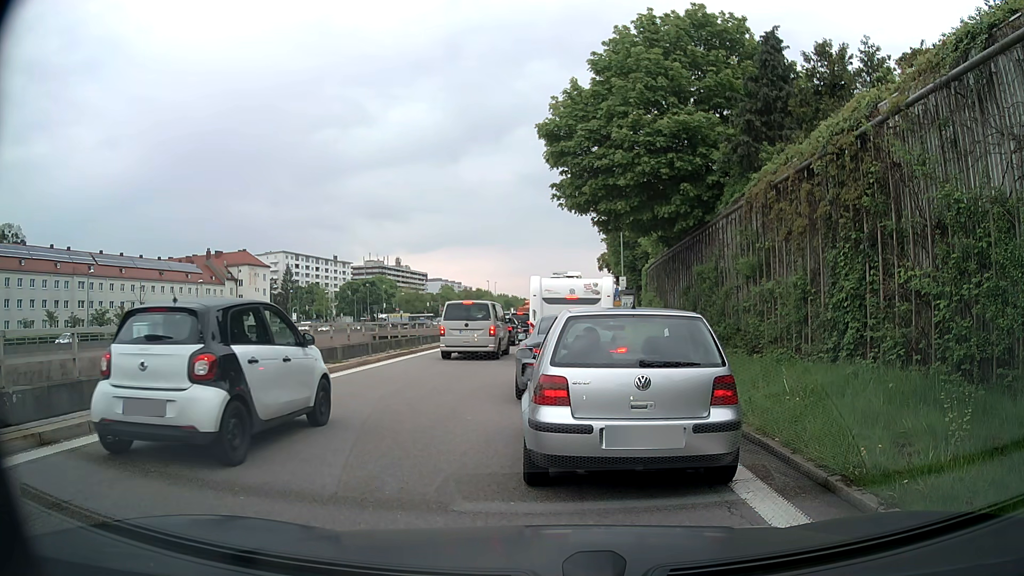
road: motorway_link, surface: asphalt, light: Day
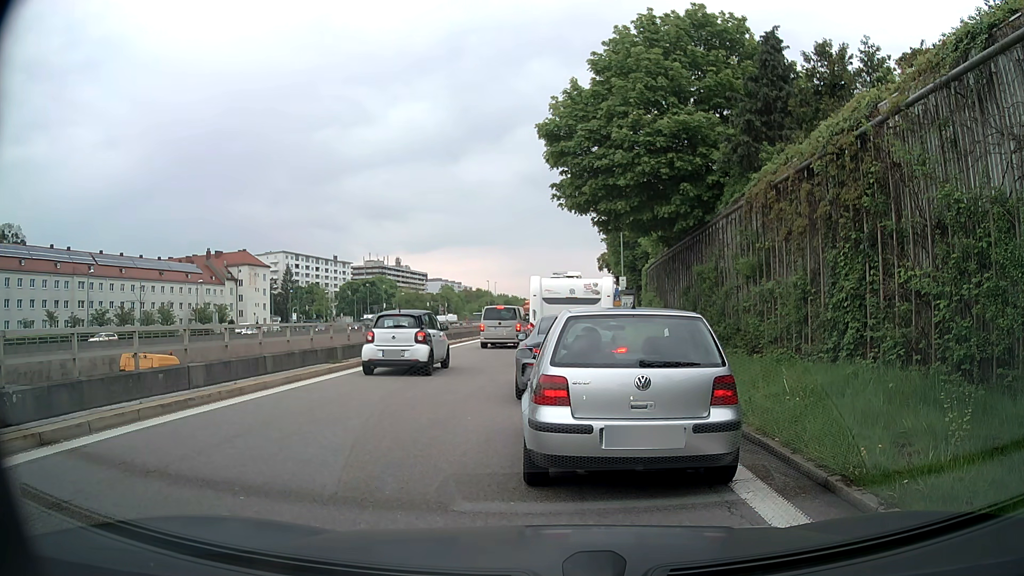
(0.0, 0.0) m; 0°
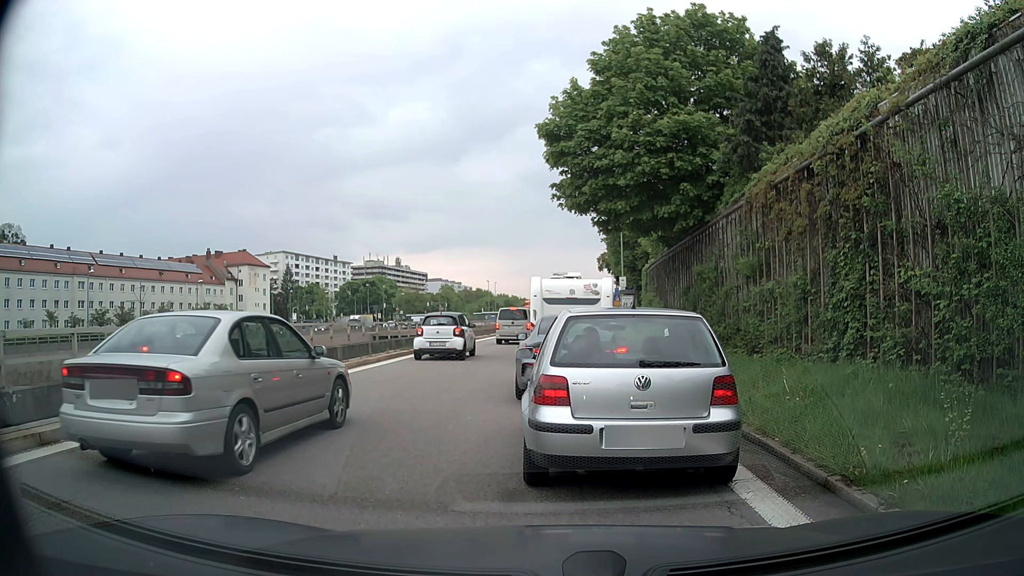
(0.0, 0.0) m; 0°
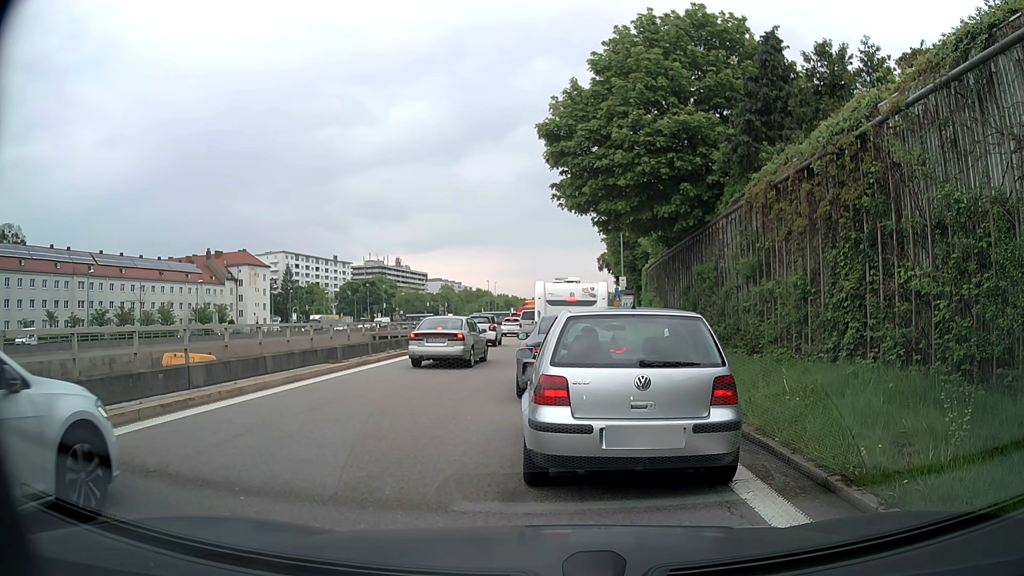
(0.0, 0.0) m; 0°
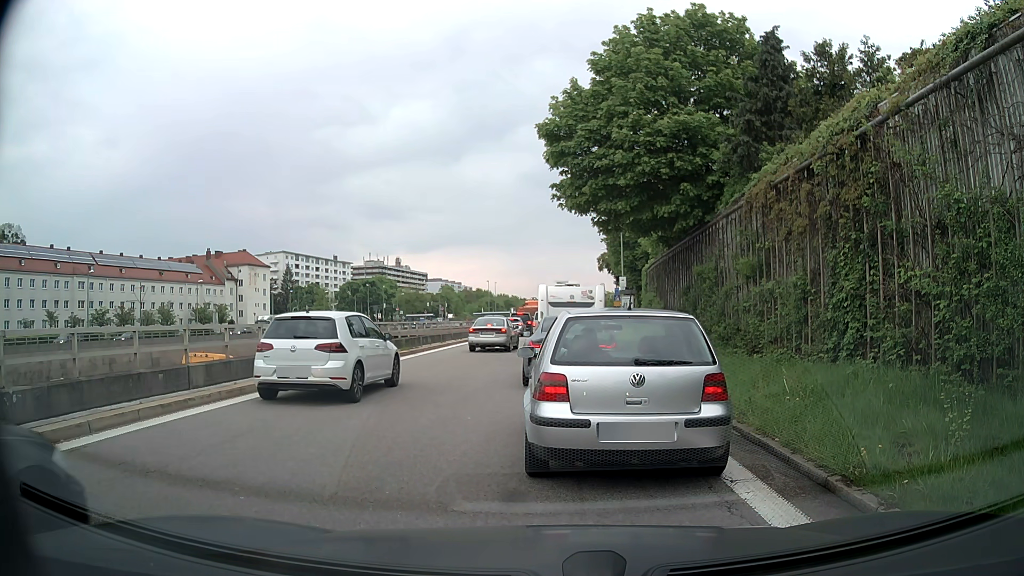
(0.0, 0.0) m; 0°
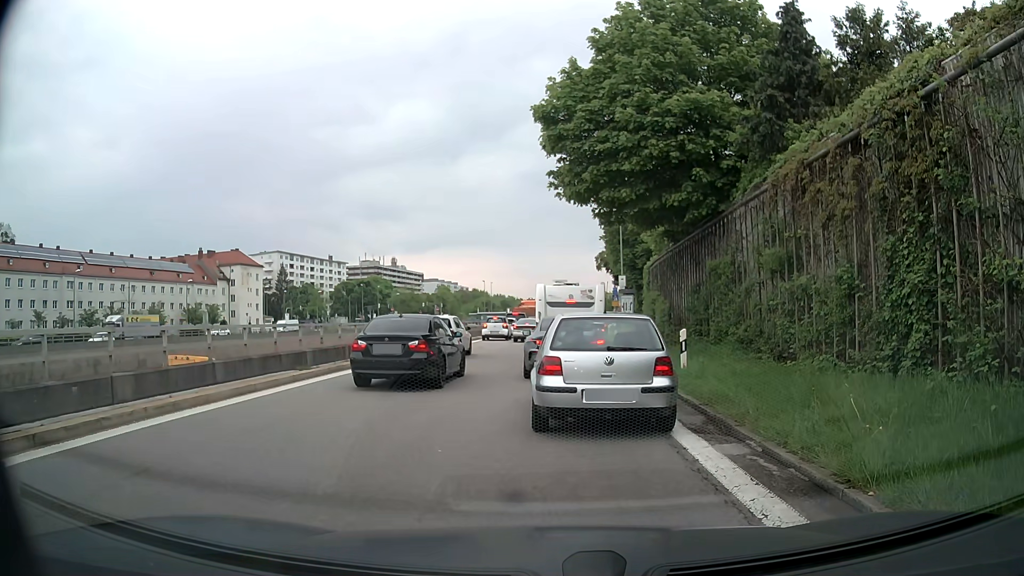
(0.0, +2.3) m; 0°
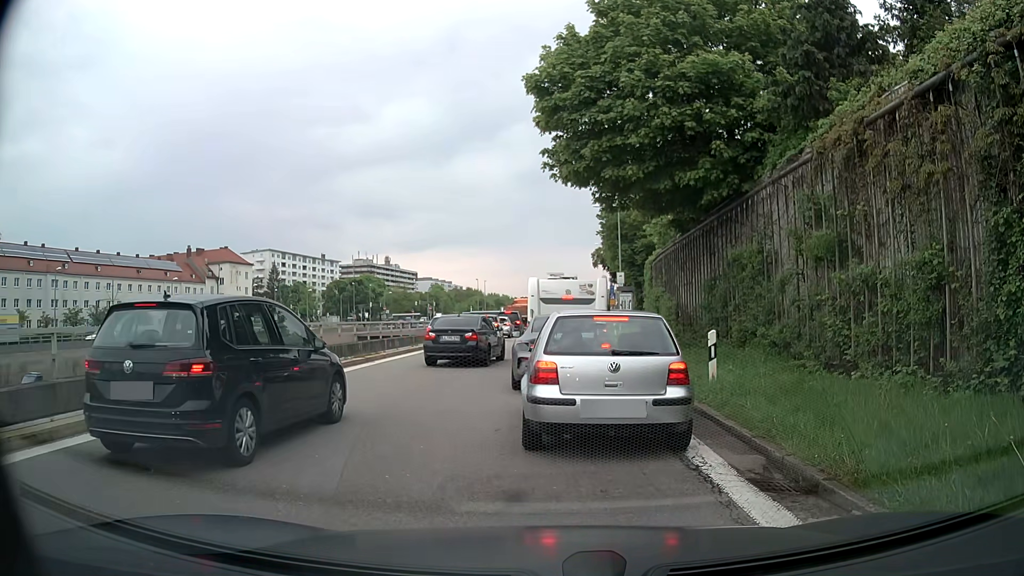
(0.0, +2.9) m; -2°
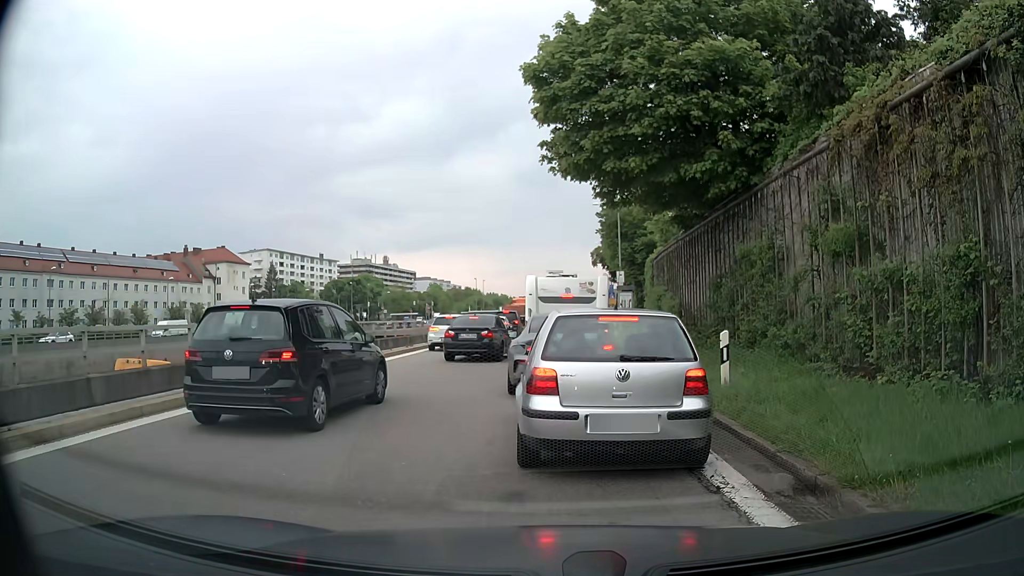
(0.0, +0.8) m; +3°
(0, +10) (0, +20) (0, +30) (0, +40) (+1, +50) (+1, +60) (+2, +70) (+2, +80) (+3, +90) (+4, +100) m
